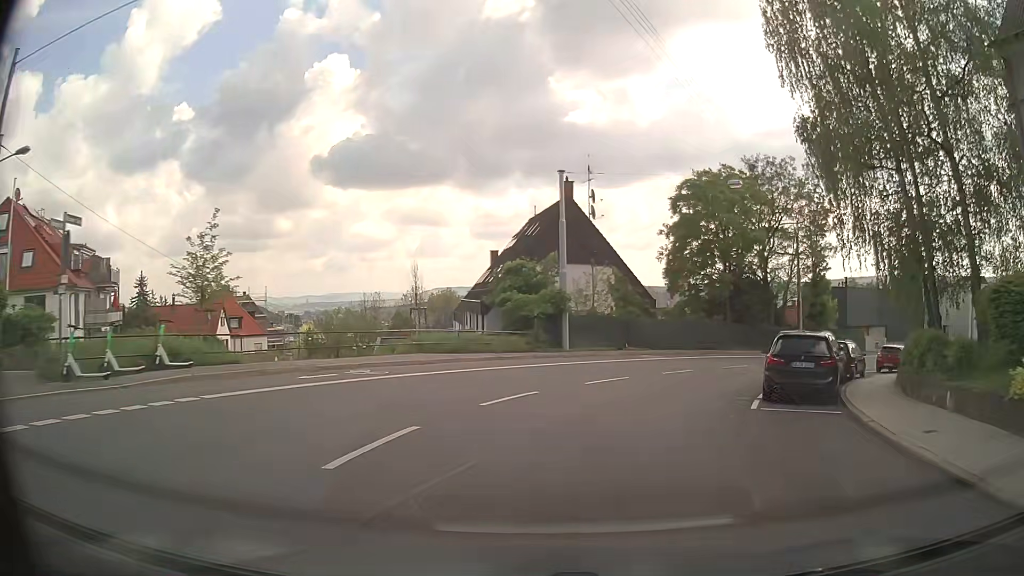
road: secondary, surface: asphalt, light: Day
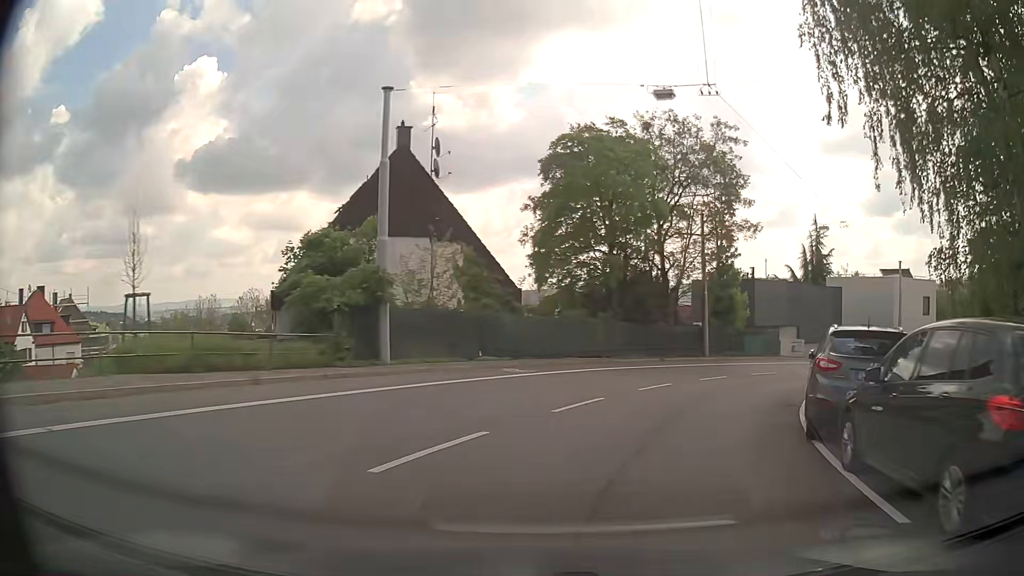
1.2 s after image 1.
(+1.2, +11.4) m; +13°
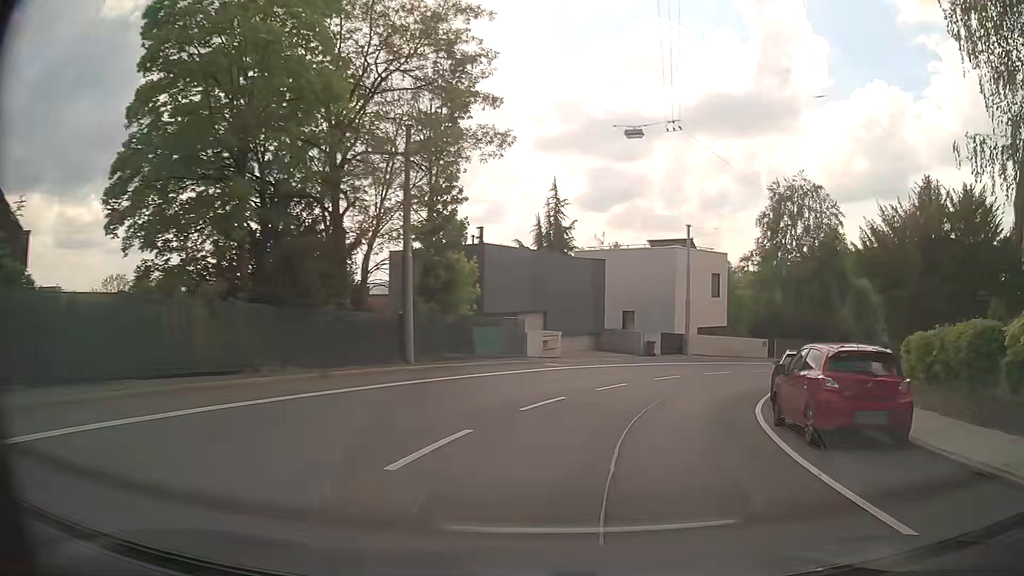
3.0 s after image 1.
(+3.6, +16.5) m; +25°
(+1, +10) (+4, +20) (+8, +28) (+15, +36) (+22, +43) (+29, +50) (+37, +57) (+44, +64) (+49, +72) (+52, +82) m
